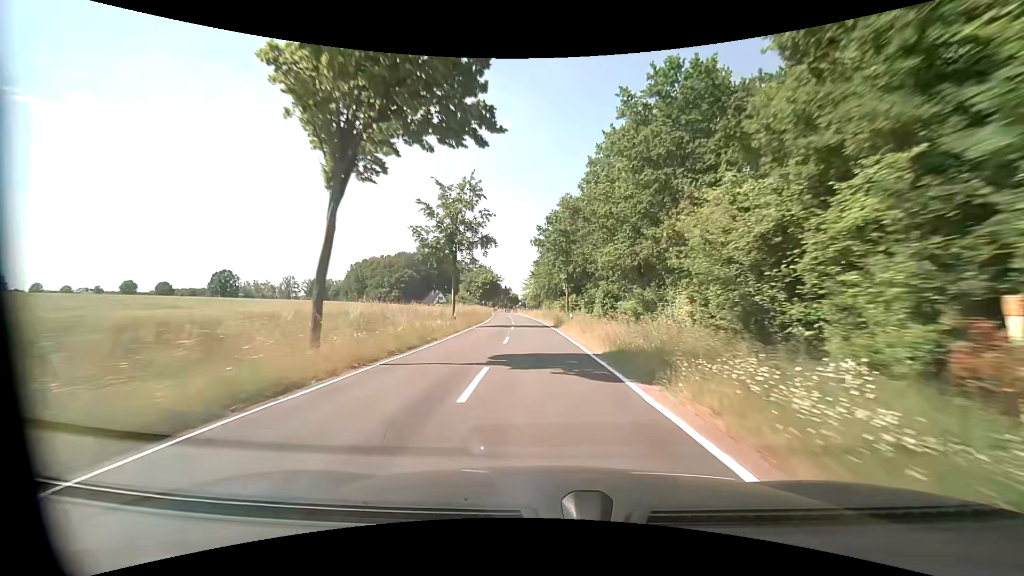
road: tertiary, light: Day
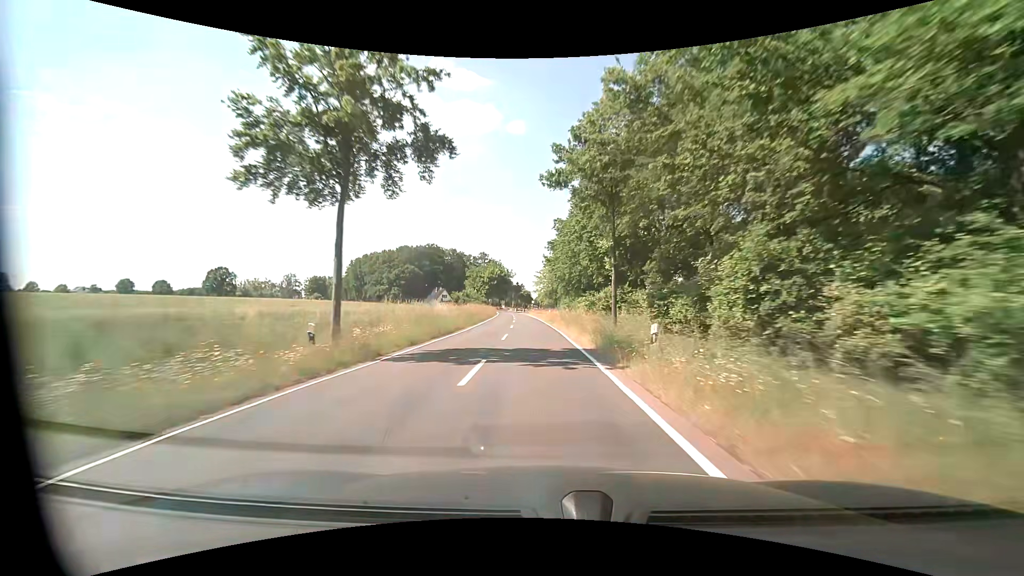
(-0.2, +22.7) m; -1°
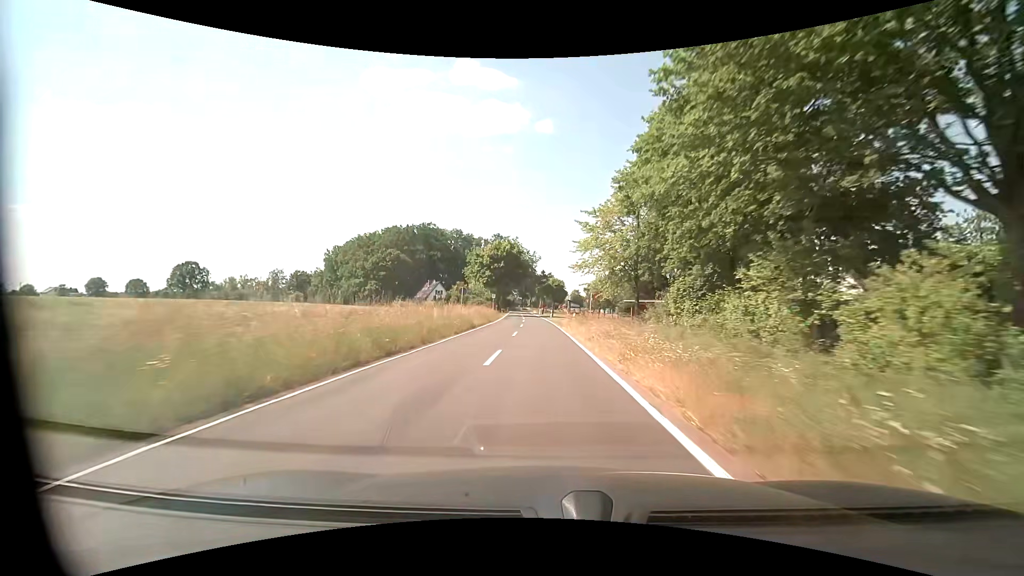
(-2.2, +56.6) m; -4°
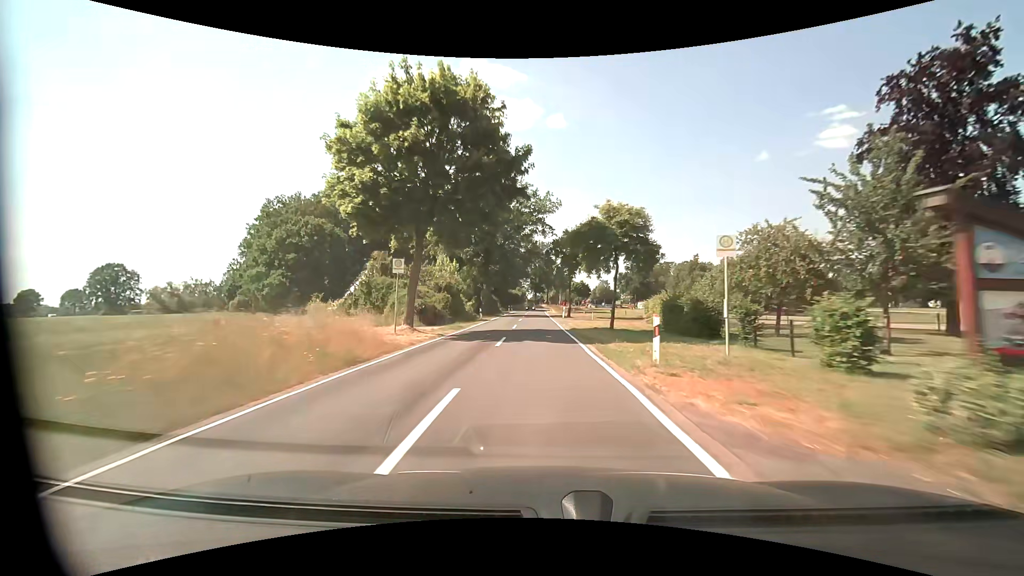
(-1.1, +56.6) m; -2°
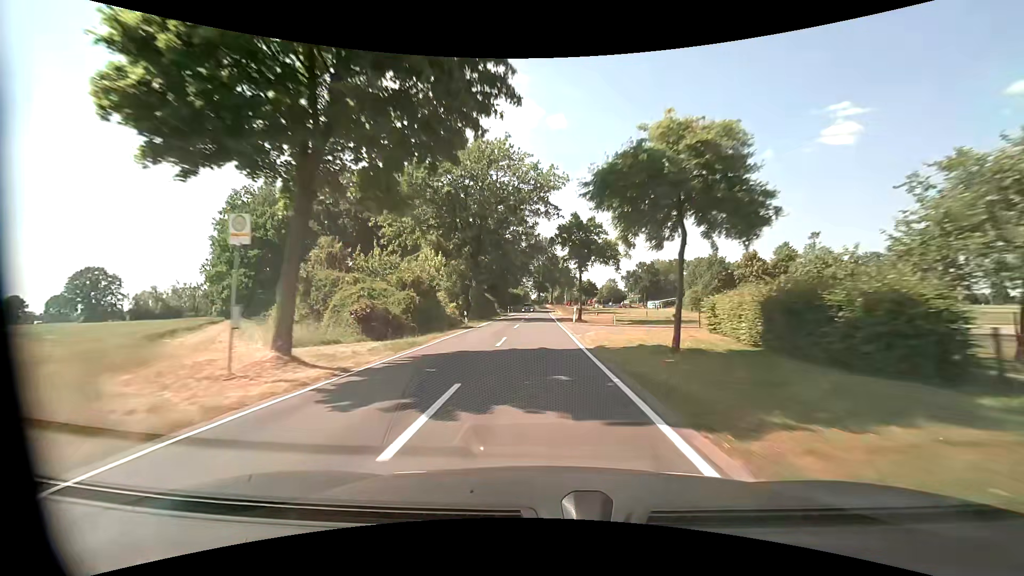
(0.0, +11.3) m; 0°
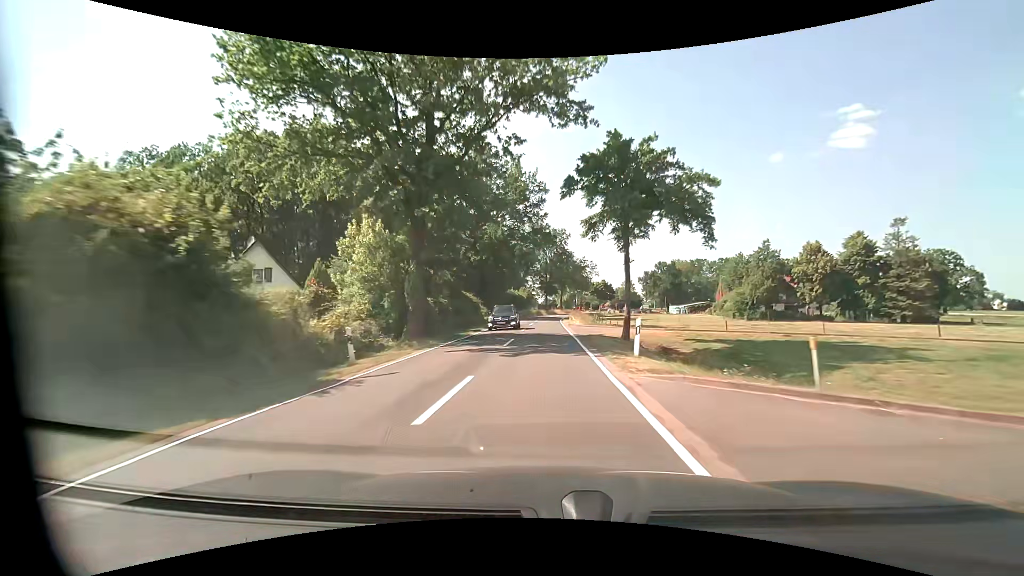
(-0.3, +22.6) m; -1°
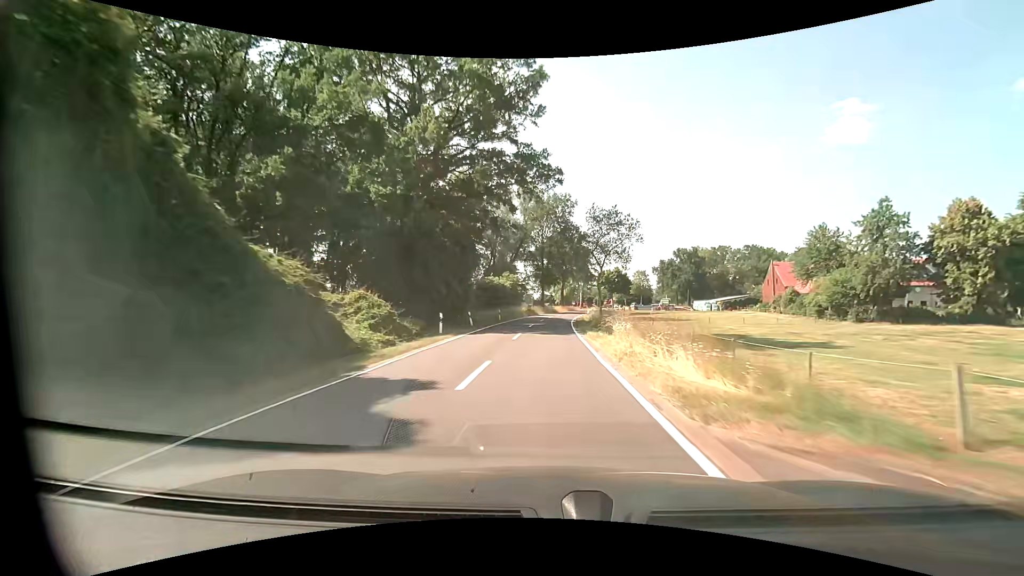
(0.0, +33.8) m; 0°
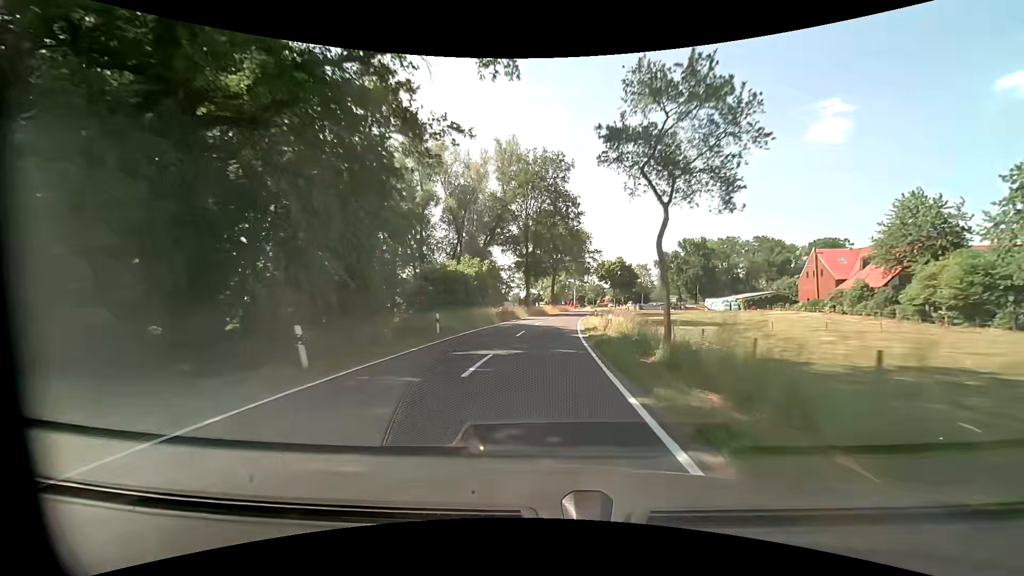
(+0.3, +22.5) m; +2°
(0, +10) (0, +20) (+1, +30) (+1, +40) (+2, +50) (+3, +60) (+5, +70) (+6, +80) (+8, +89) (+10, +99) m
